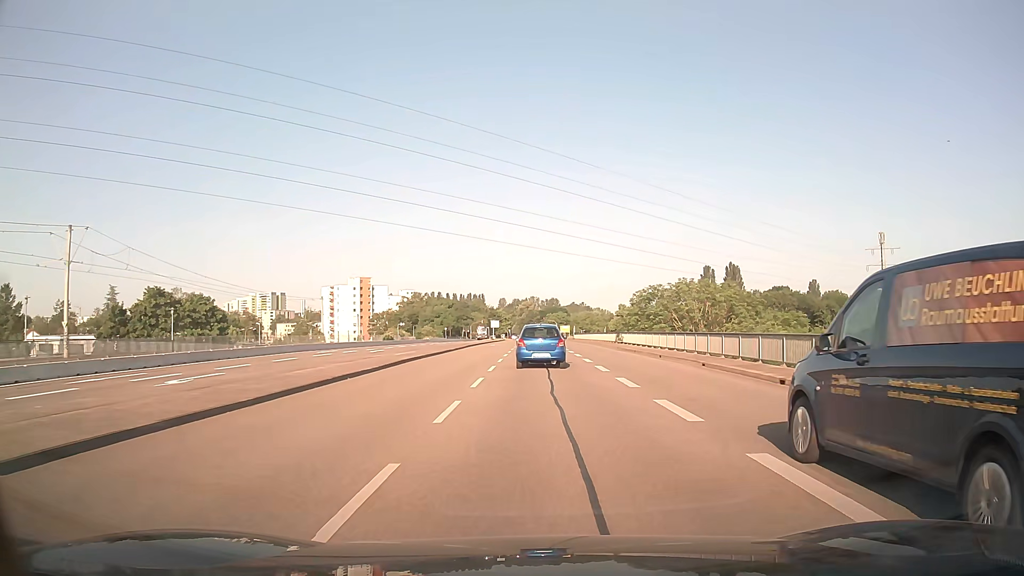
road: secondary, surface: asphalt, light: Day
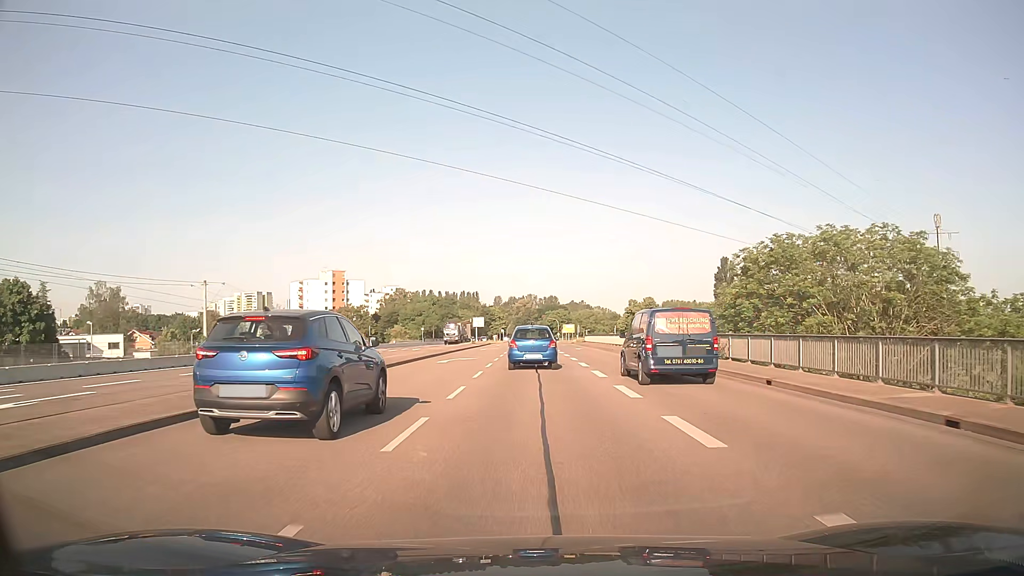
(+0.1, +32.1) m; 0°
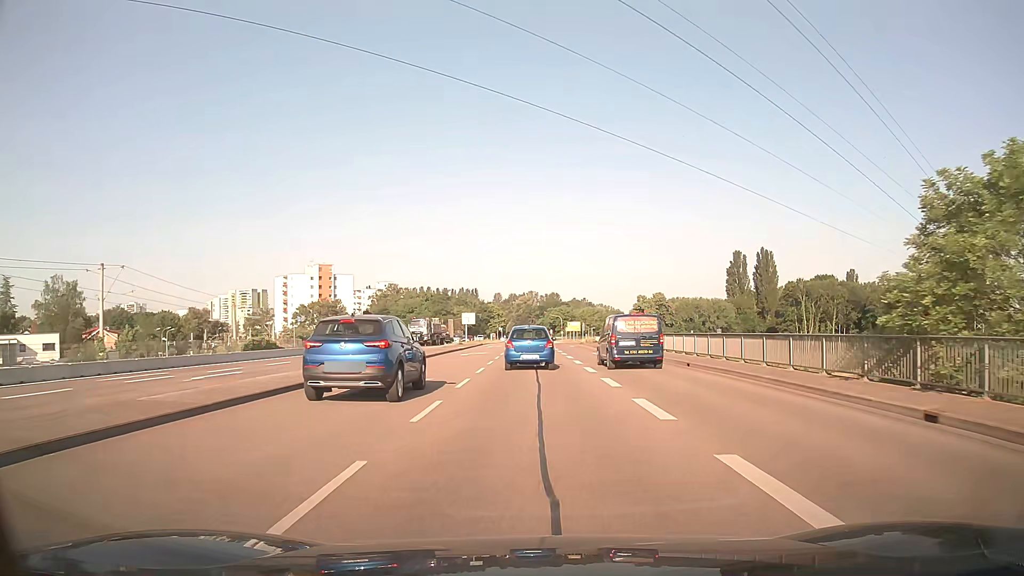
(0.0, +15.5) m; 0°
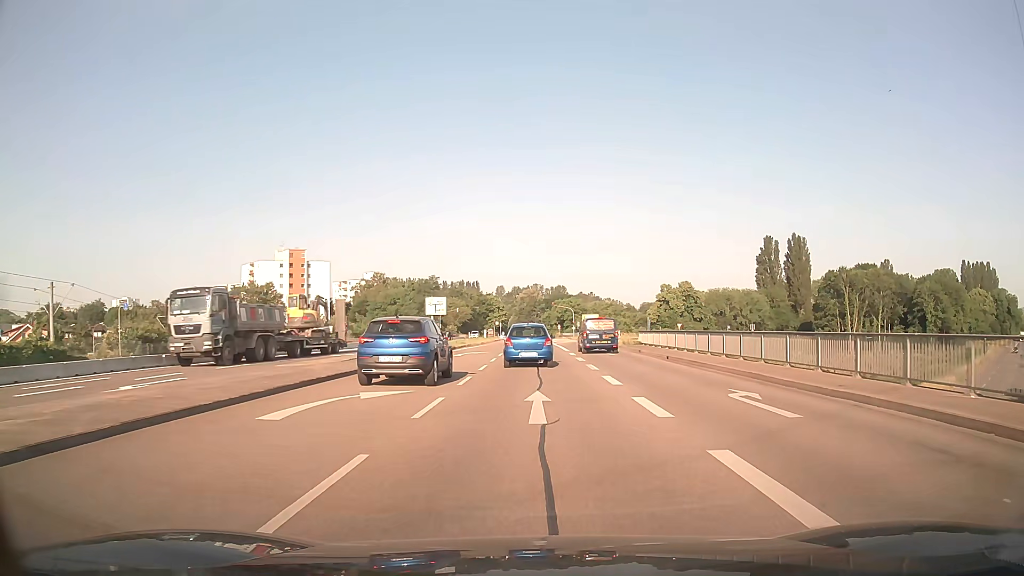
(-0.2, +29.4) m; -1°
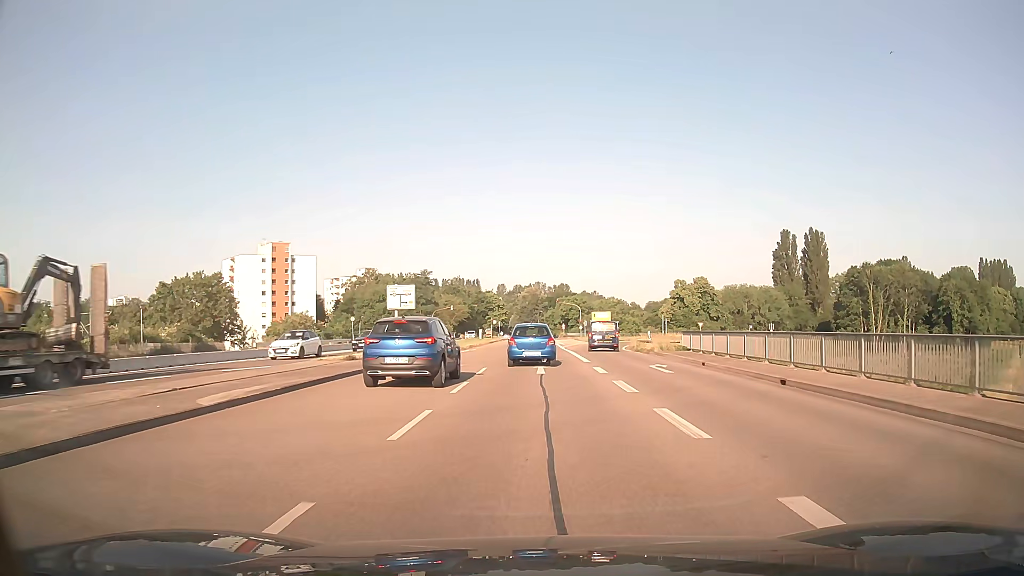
(0.0, +13.8) m; 0°
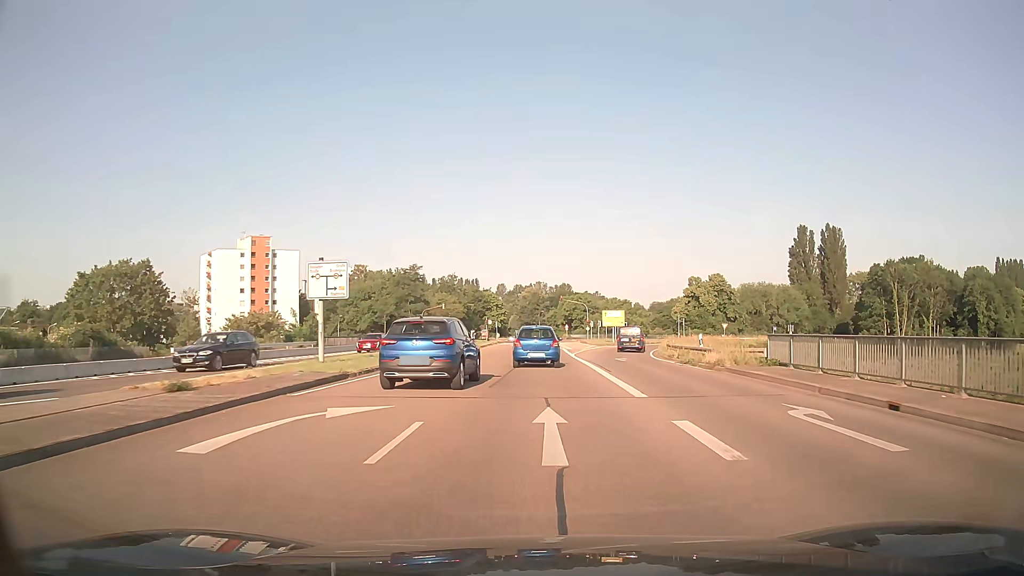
(0.0, +13.2) m; 0°
